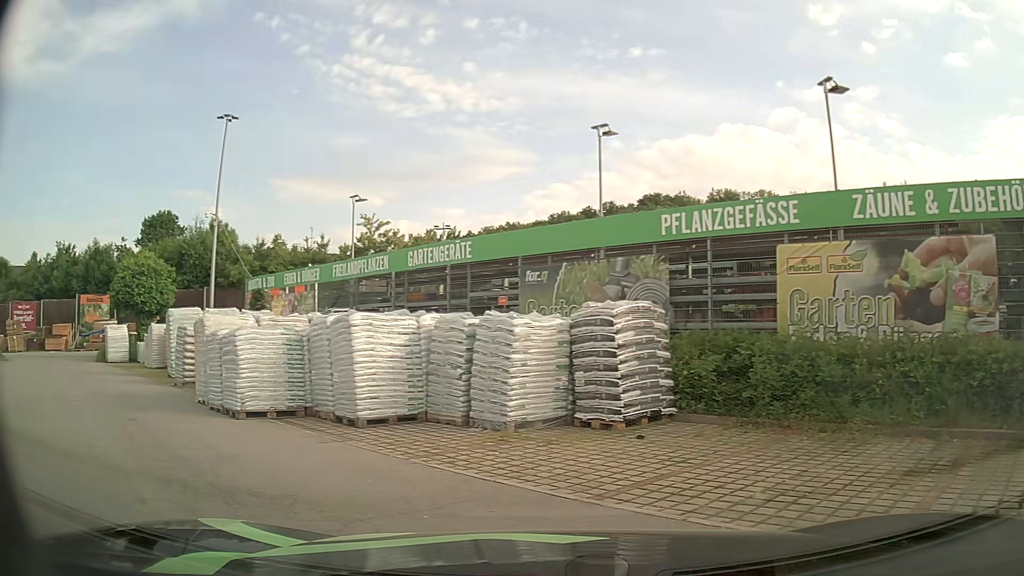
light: Day
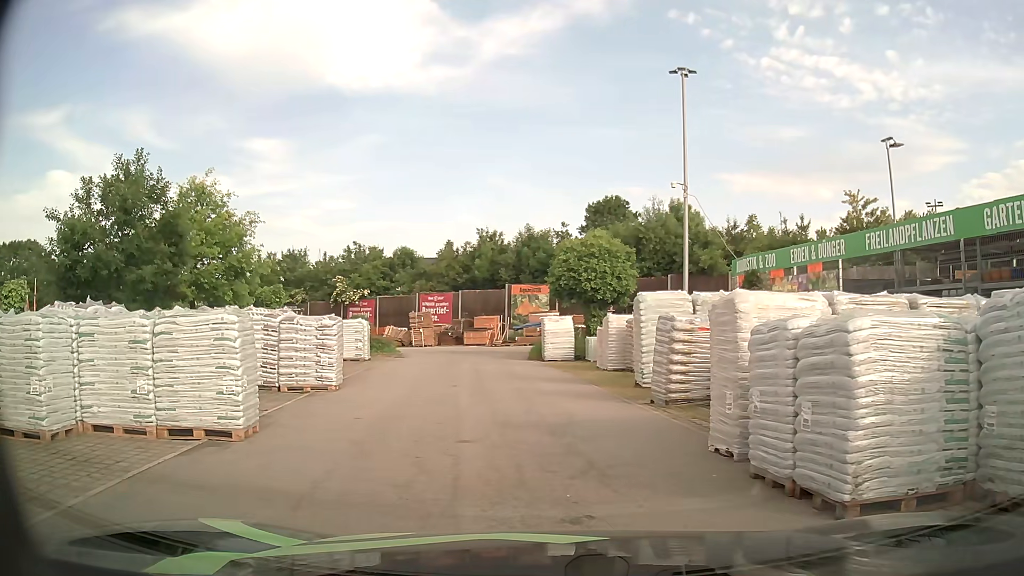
(-2.6, +5.7) m; -38°
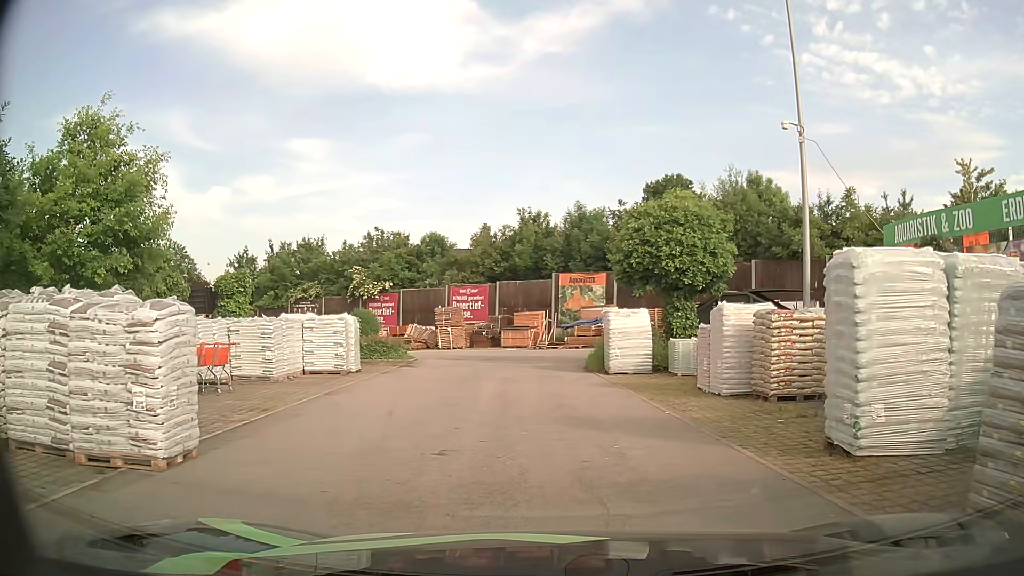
(-0.4, +8.5) m; -4°
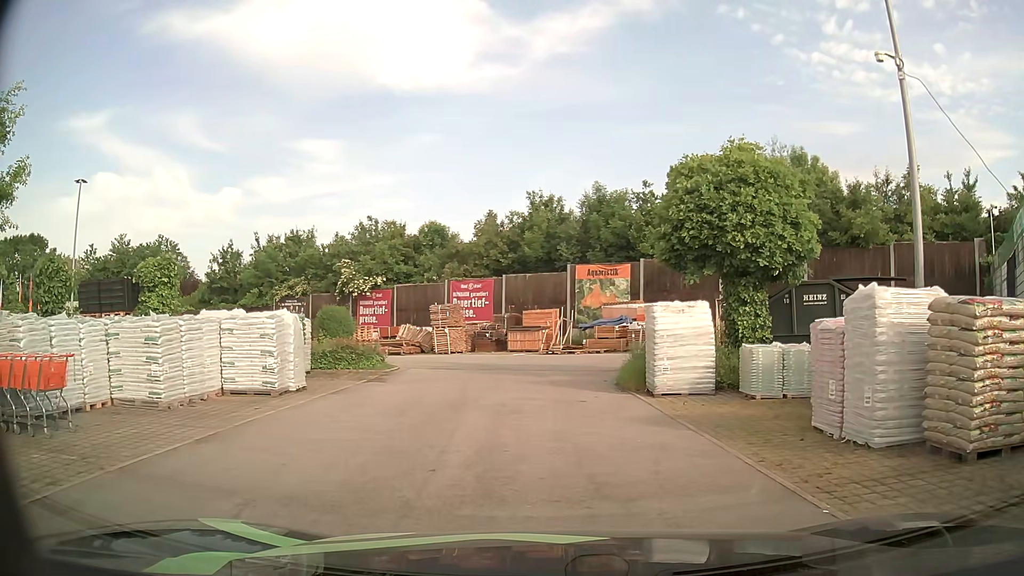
(-0.1, +5.8) m; -1°
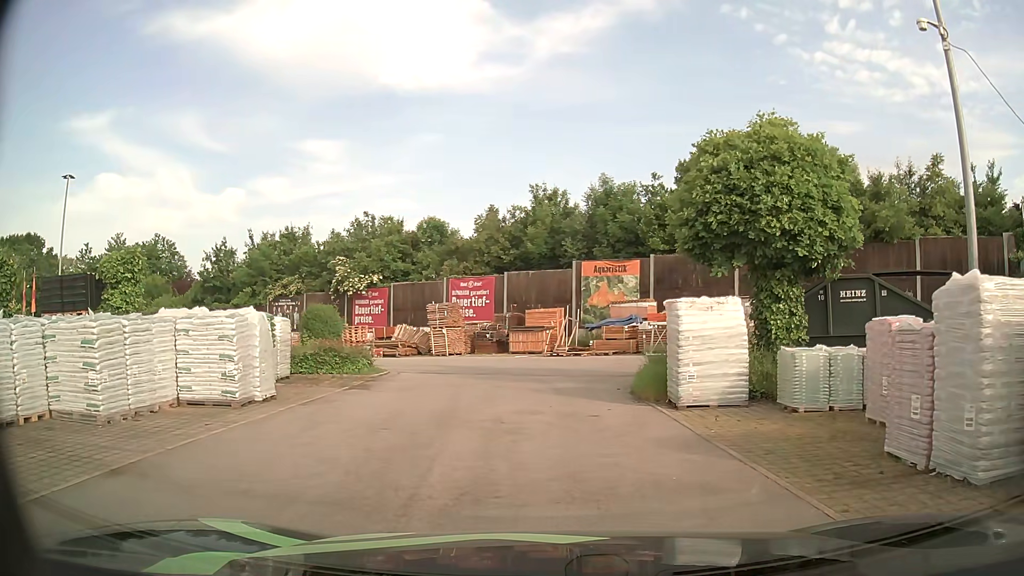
(0.0, +2.0) m; 0°
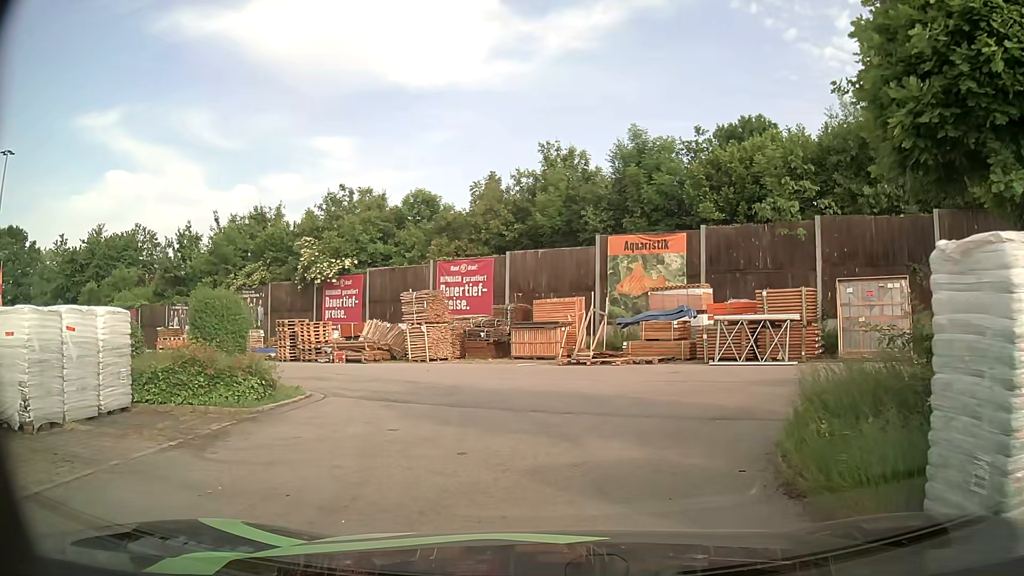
(0.0, +8.0) m; +1°
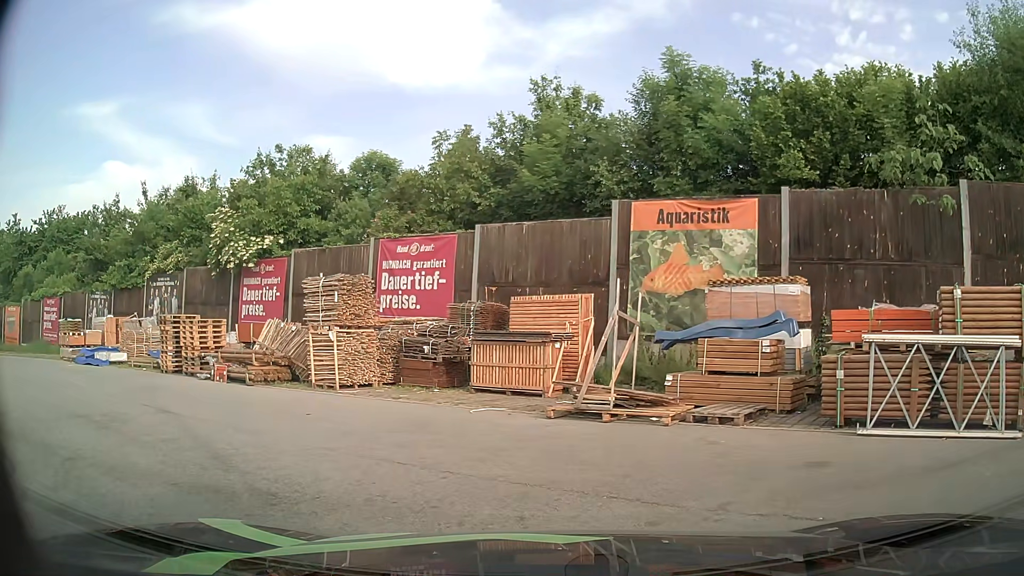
(-0.1, +8.8) m; -1°
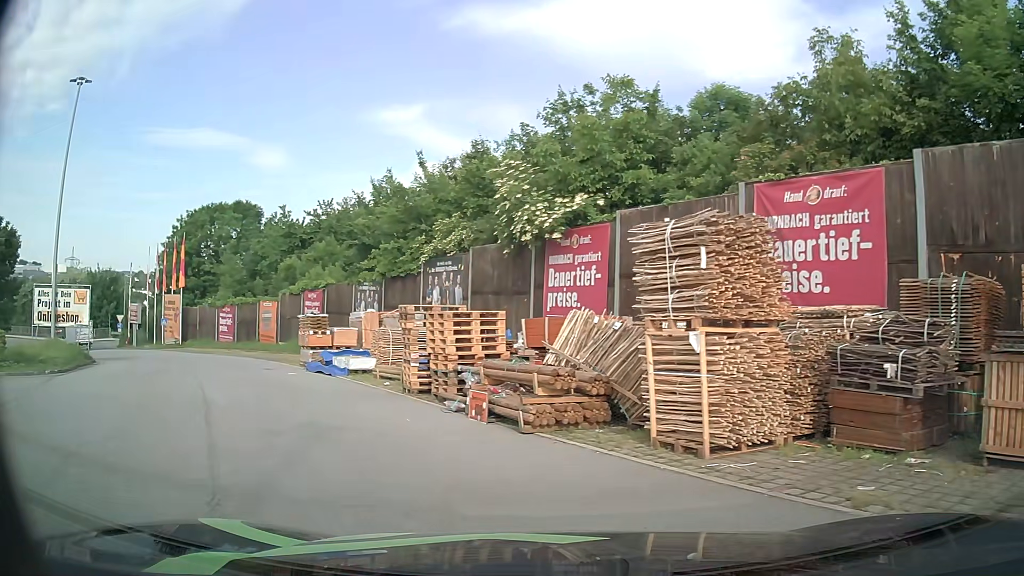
(-1.7, +7.5) m; -28°
